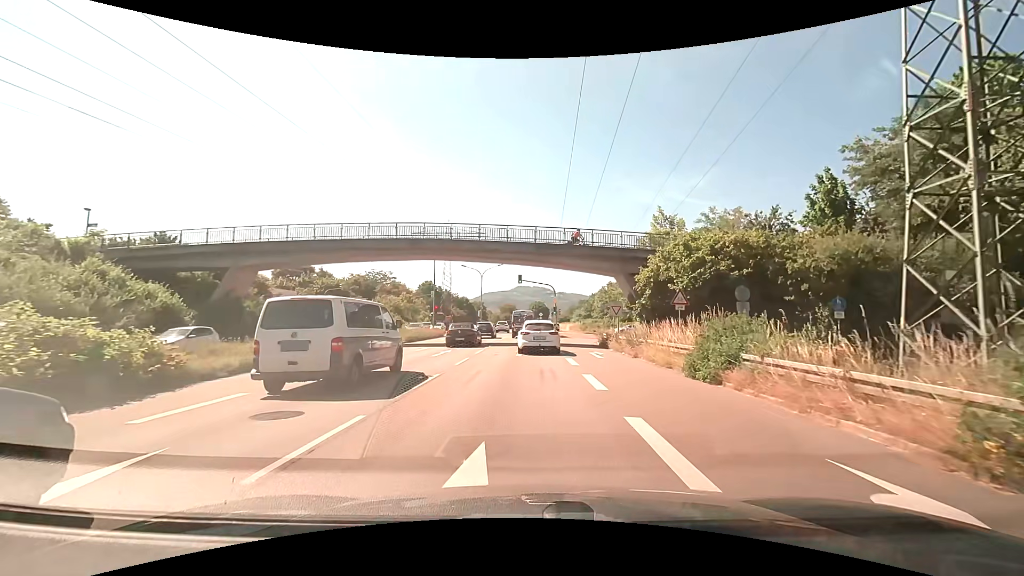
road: trunk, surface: asphalt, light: Day
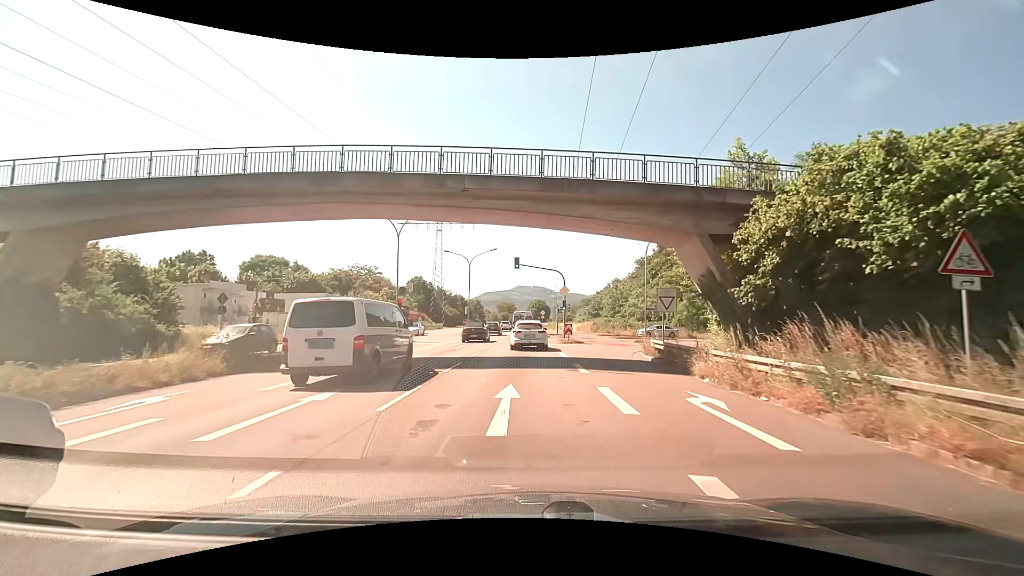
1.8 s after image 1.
(+0.1, +15.0) m; 0°
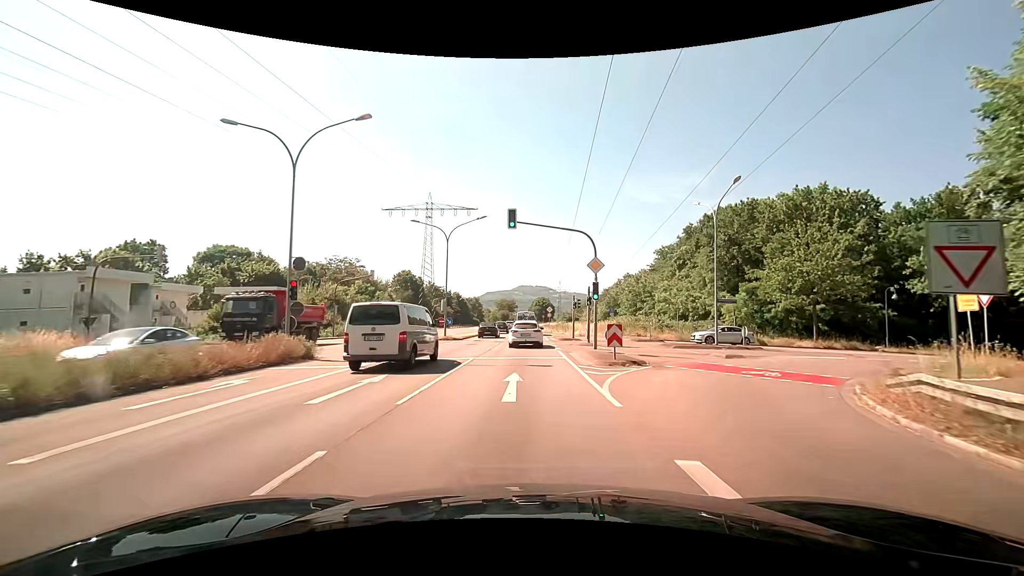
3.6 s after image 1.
(0.0, +17.6) m; -1°
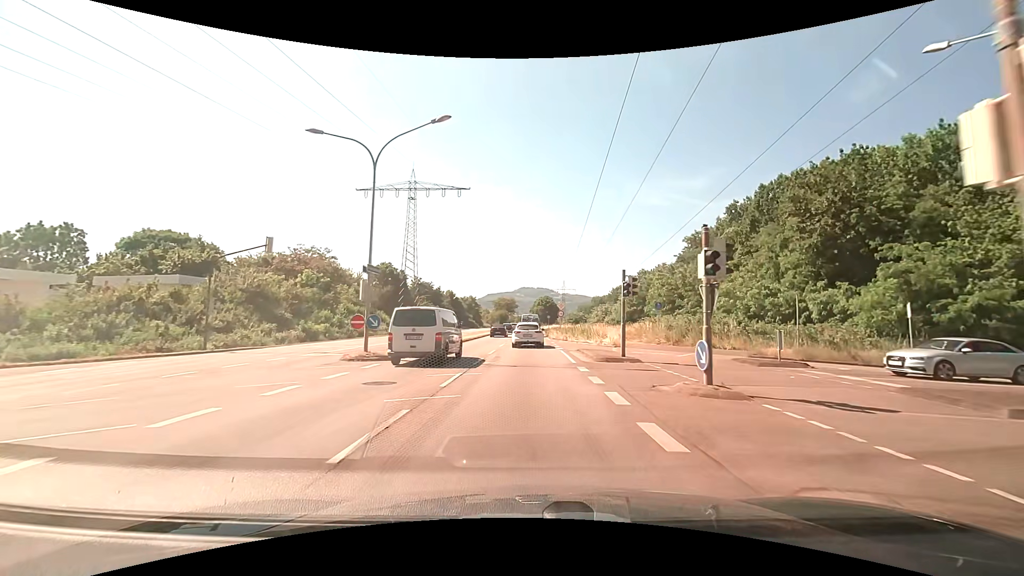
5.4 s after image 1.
(+0.1, +20.1) m; 0°
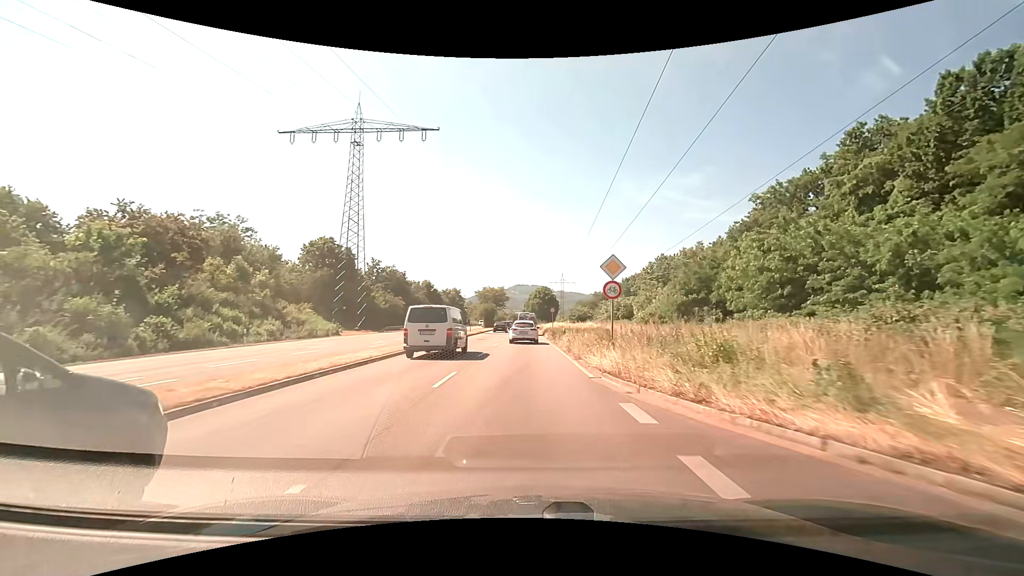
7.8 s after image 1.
(+0.3, +30.1) m; +1°
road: primary
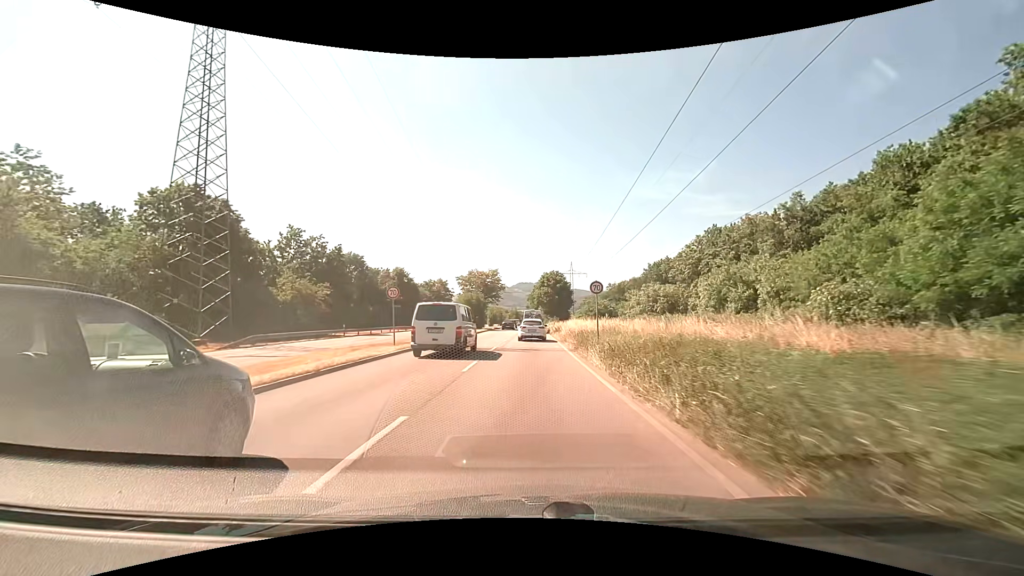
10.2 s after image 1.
(-0.2, +33.5) m; 0°
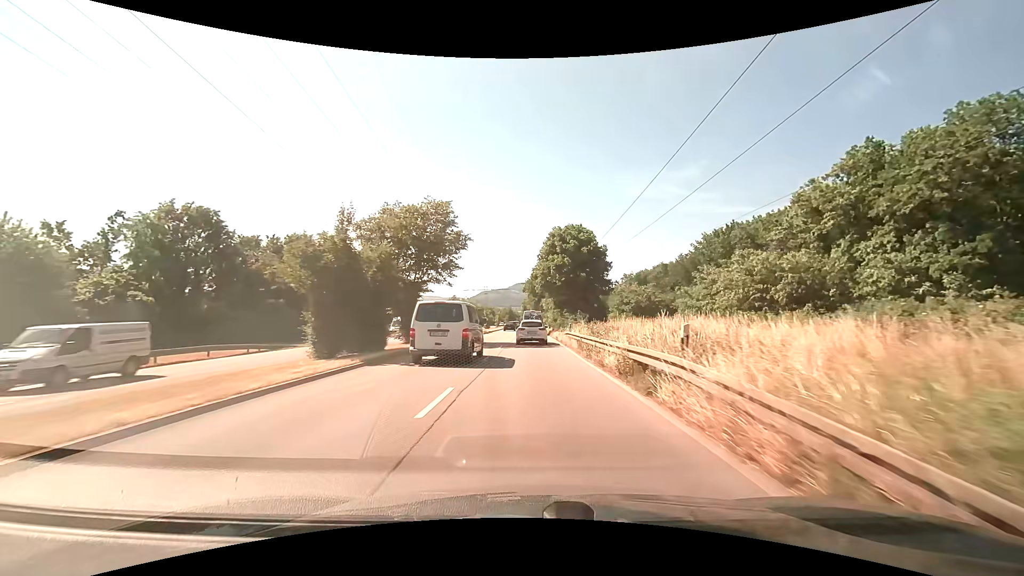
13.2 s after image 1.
(-0.1, +45.0) m; 0°
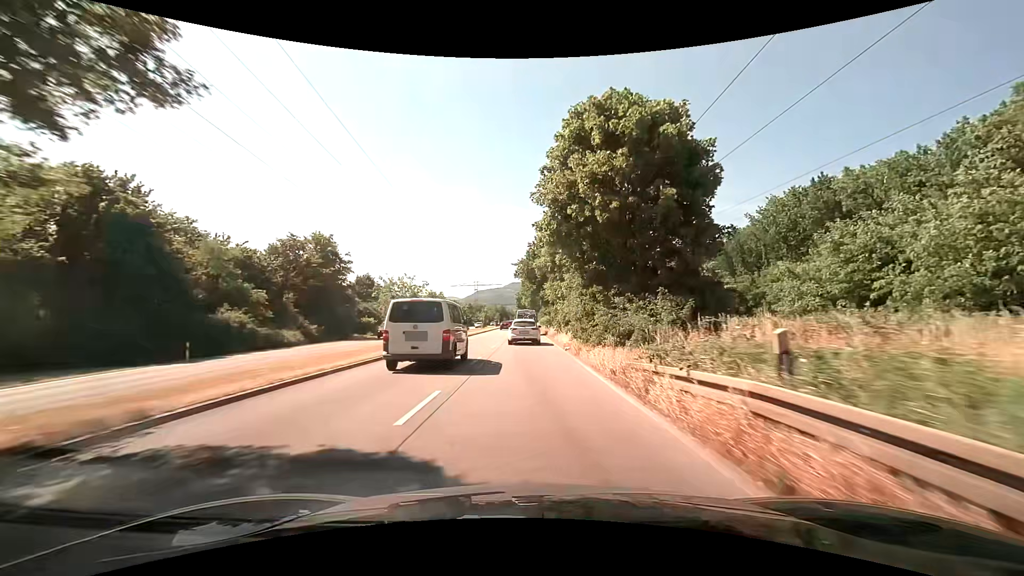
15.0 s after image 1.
(+0.2, +27.4) m; +1°
(0, +10) (0, +20) (0, +30) (0, +40) (0, +50) (0, +60) (0, +70) (0, +80) (0, +90) (0, +100) m
